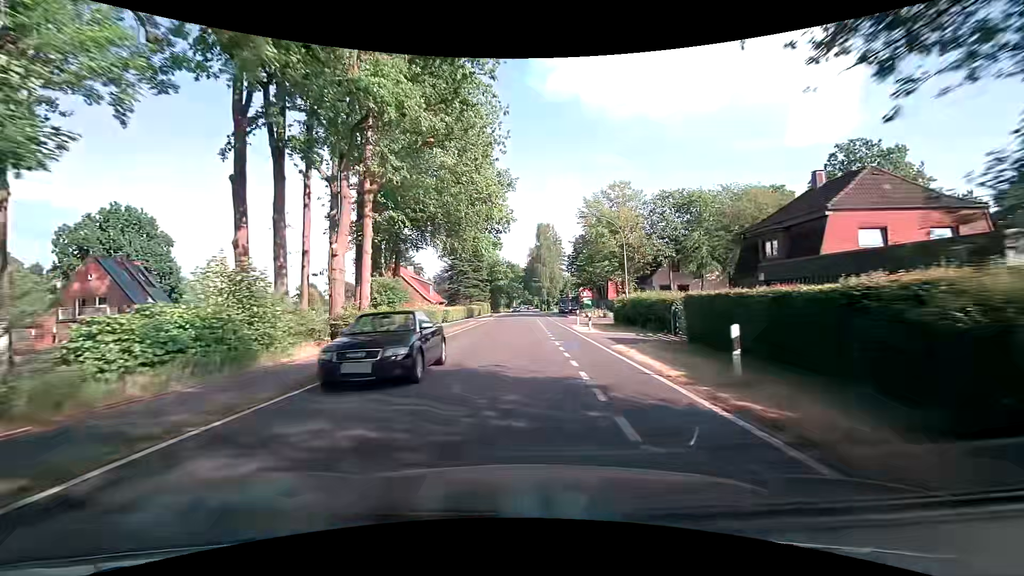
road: tertiary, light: Day
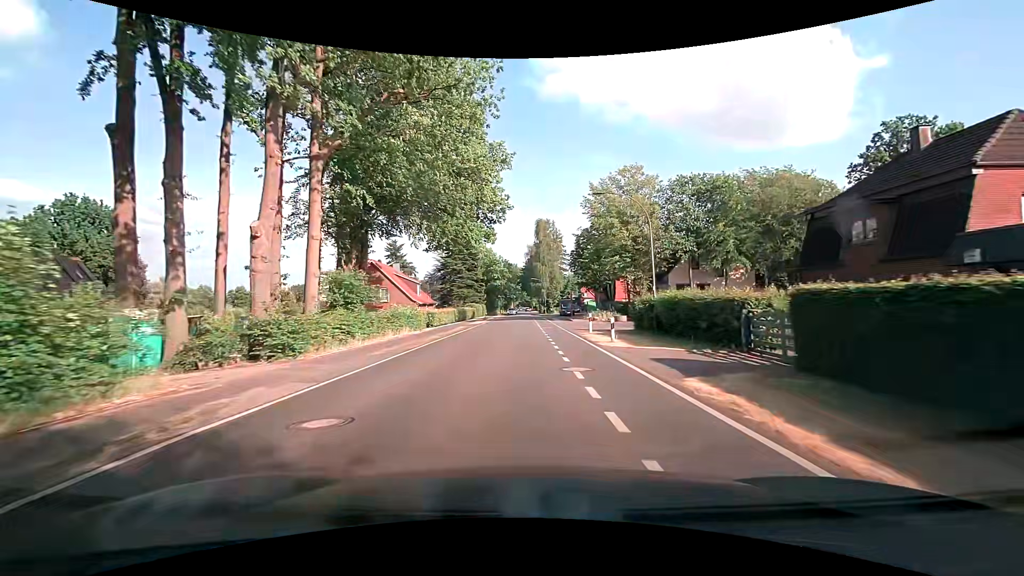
(0.0, +7.6) m; 0°
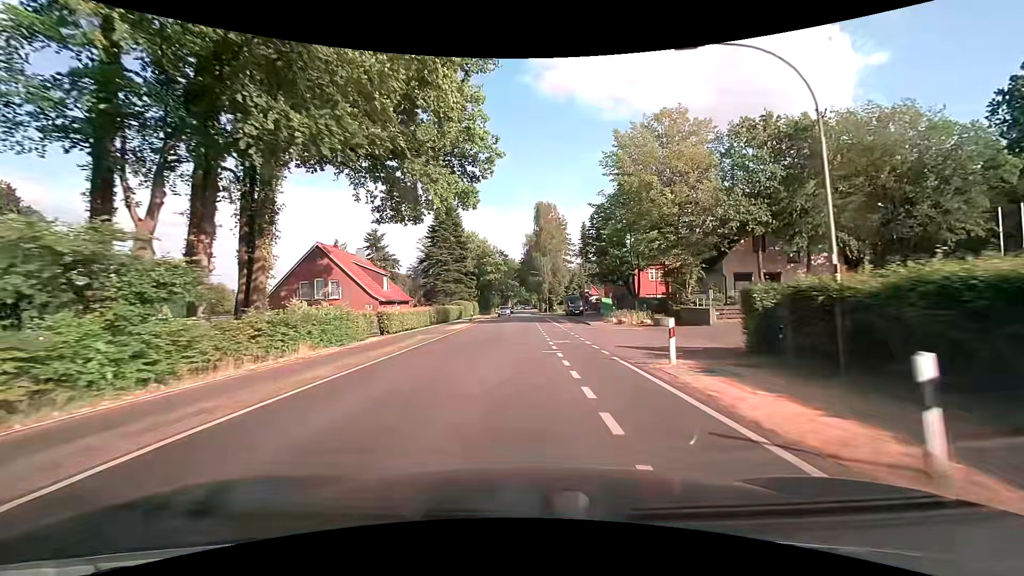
(-0.1, +15.2) m; 0°
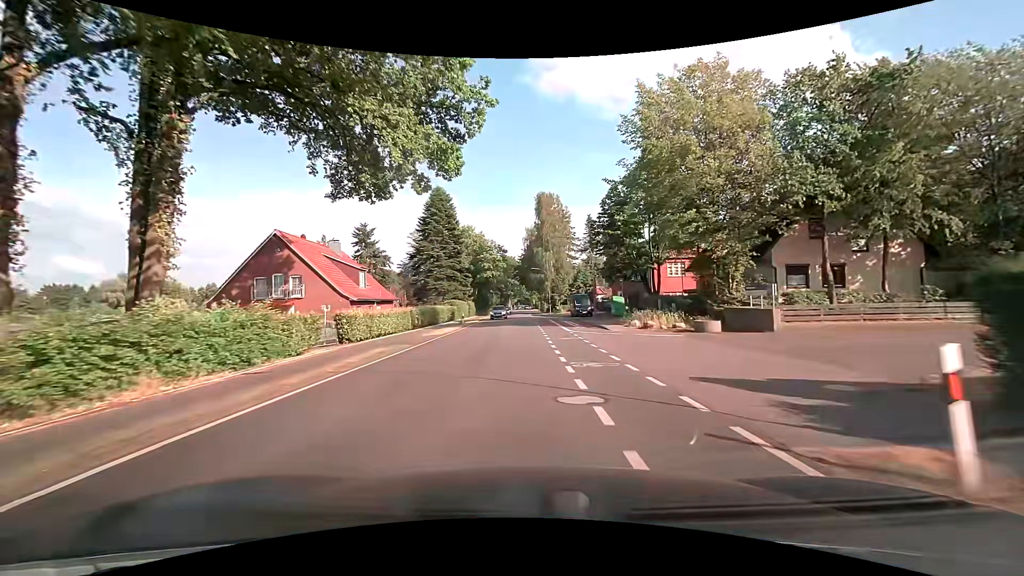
(-0.1, +7.6) m; 0°
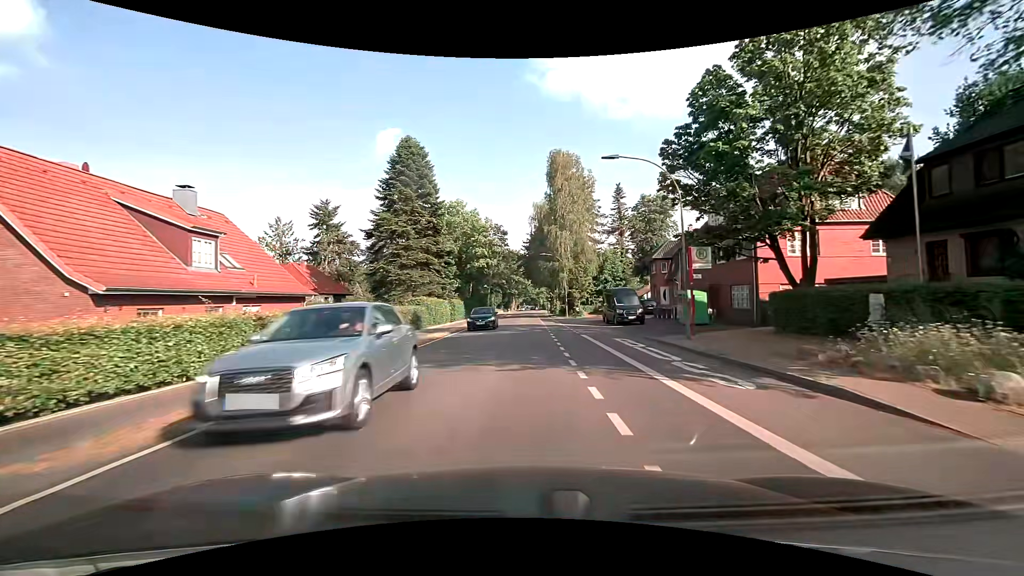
(-0.1, +22.9) m; 0°
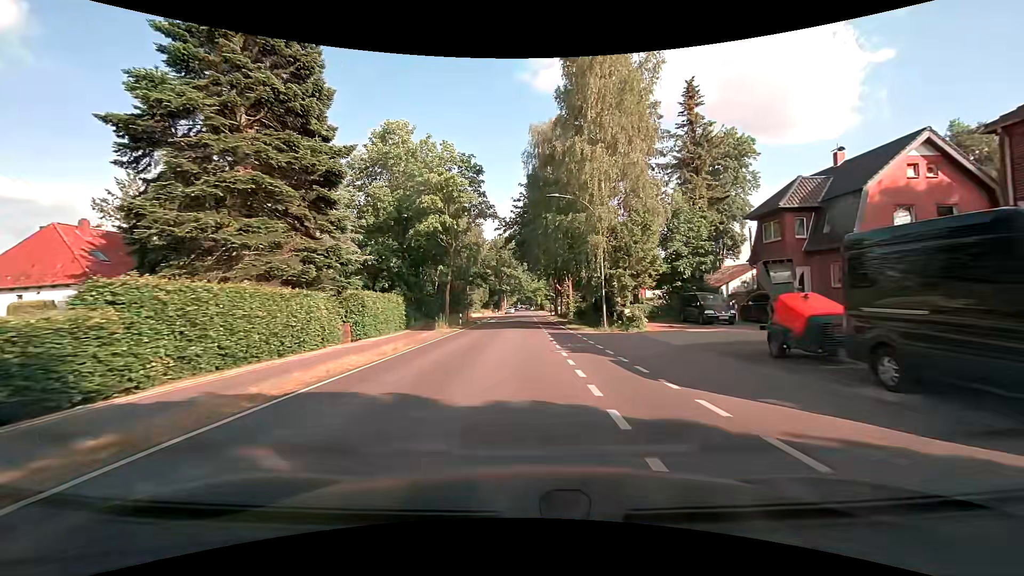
(-0.1, +30.6) m; 0°
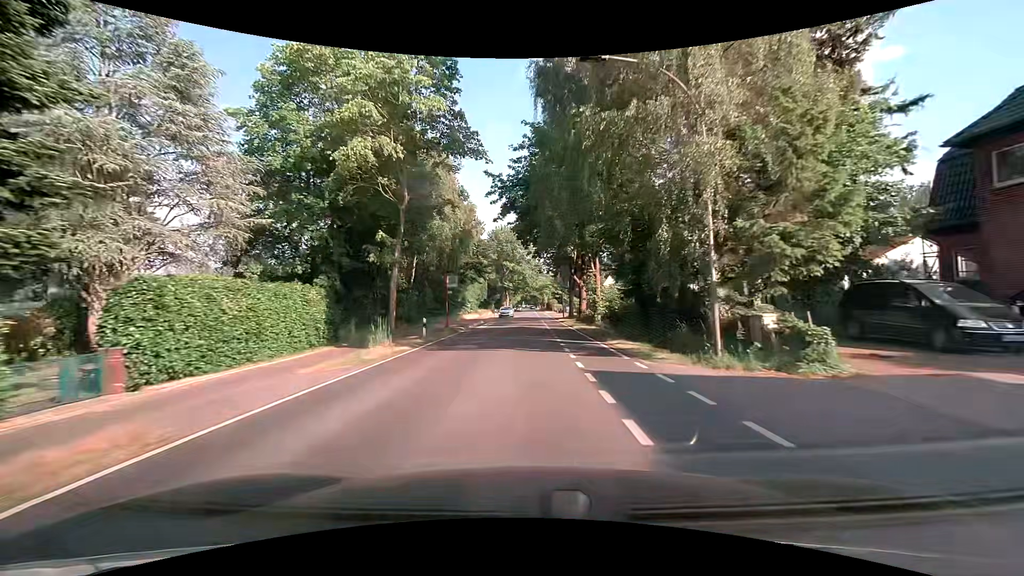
(0.0, +15.3) m; 0°
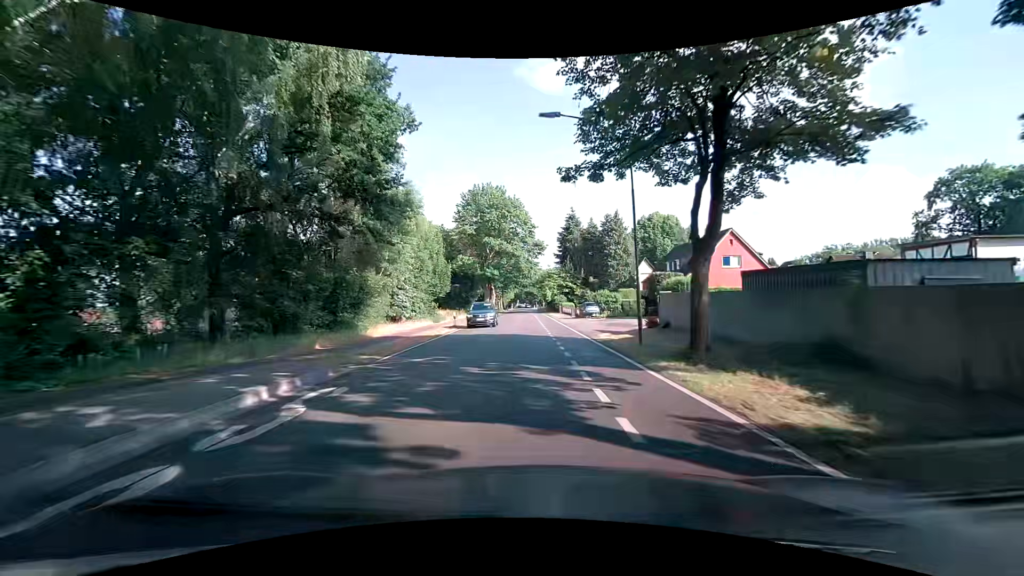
(+0.2, +38.3) m; +1°
(0, +10) (0, +20) (0, +30) (0, +40) (0, +50) (0, +60) (0, +70) (0, +80) (0, +90) (0, +100) m
